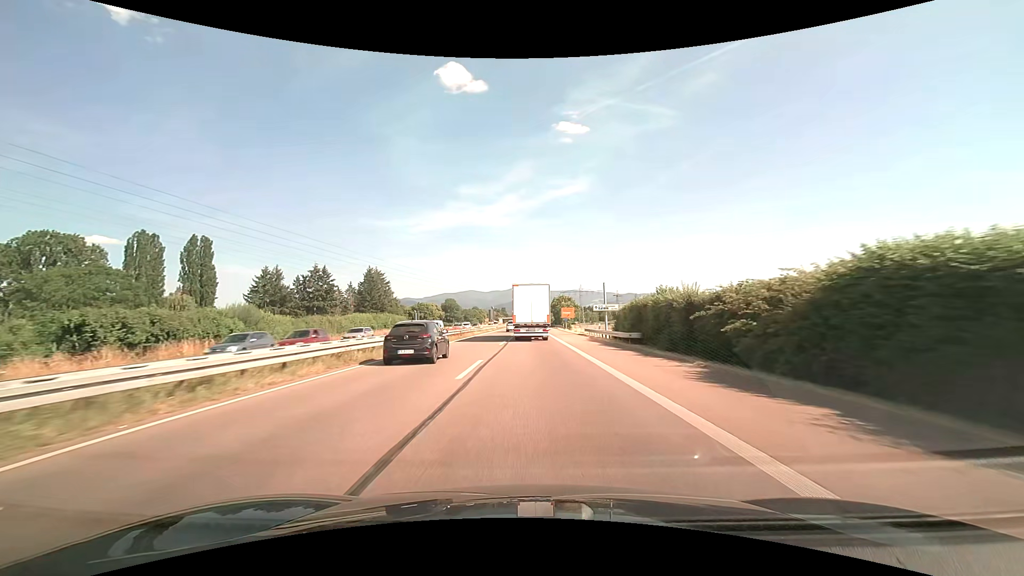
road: trunk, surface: asphalt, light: Day
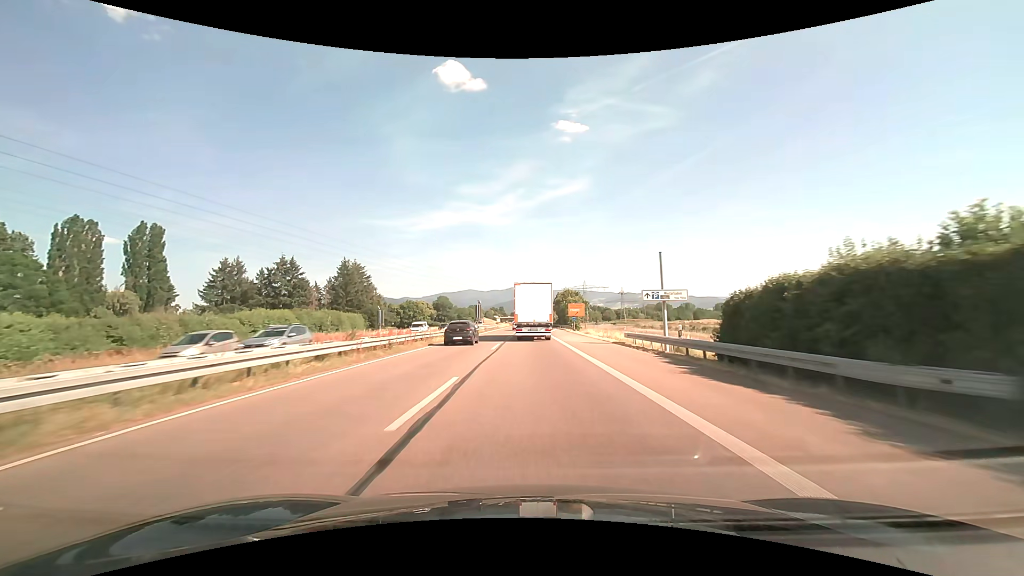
(0.0, +23.8) m; 0°
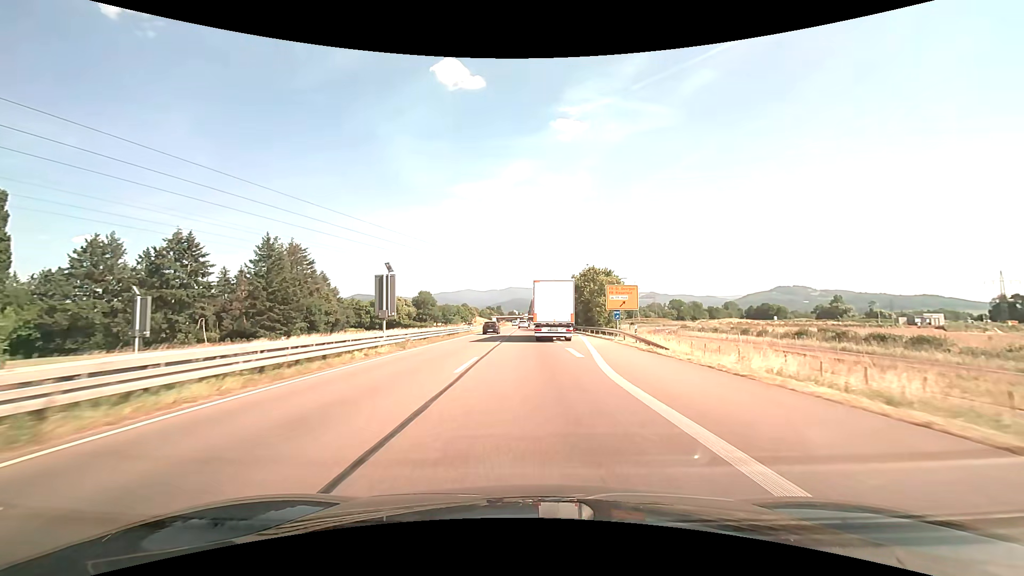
(+0.1, +47.3) m; 0°
